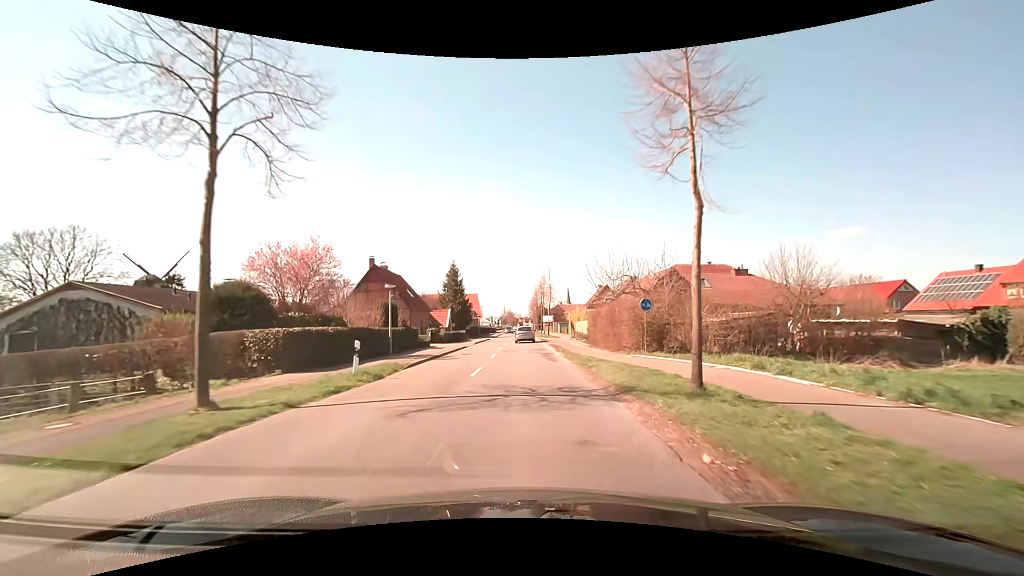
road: secondary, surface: asphalt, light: Day
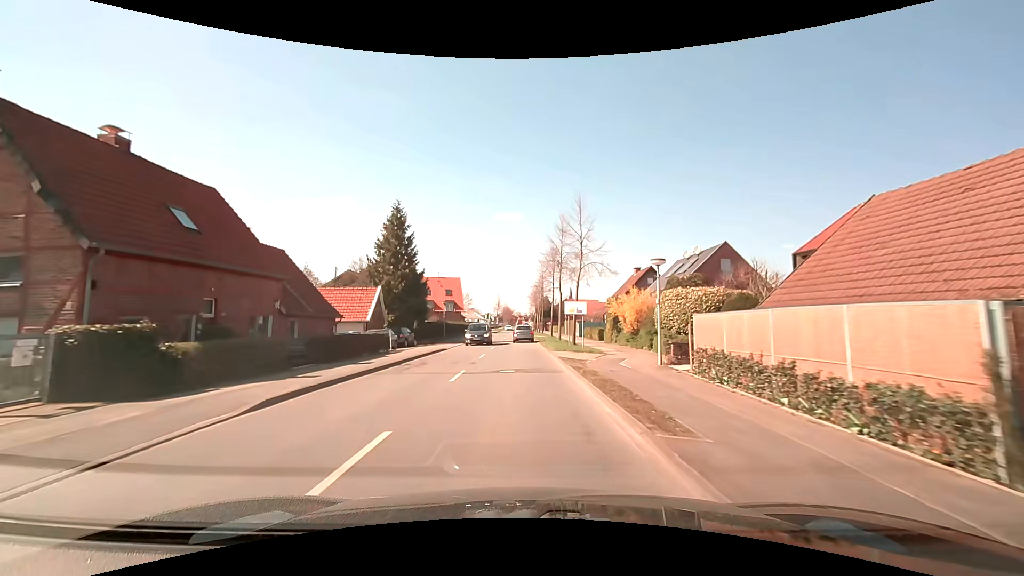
(0.0, +37.6) m; 0°
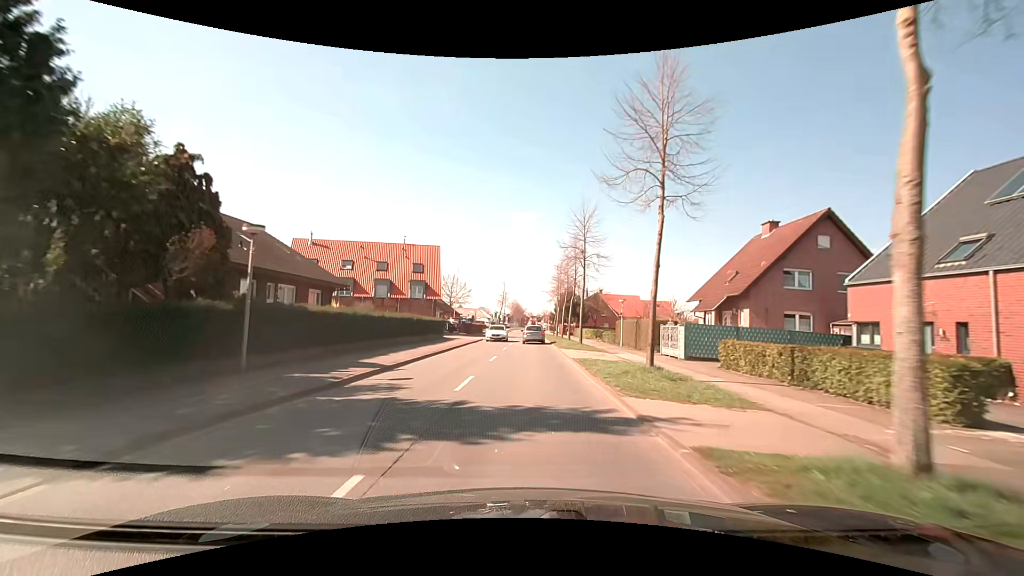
(-0.4, +38.1) m; -1°
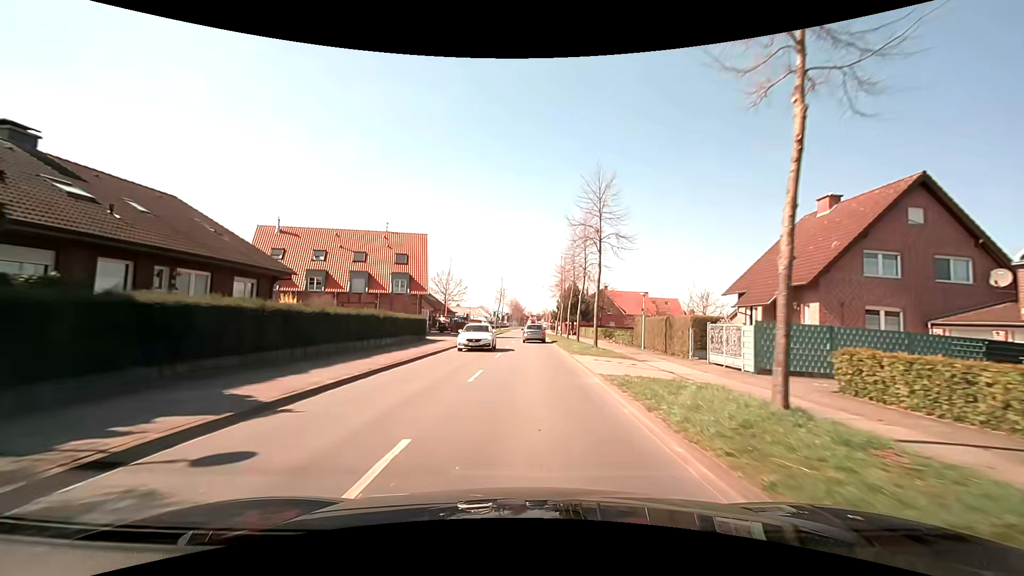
(0.0, +7.7) m; 0°
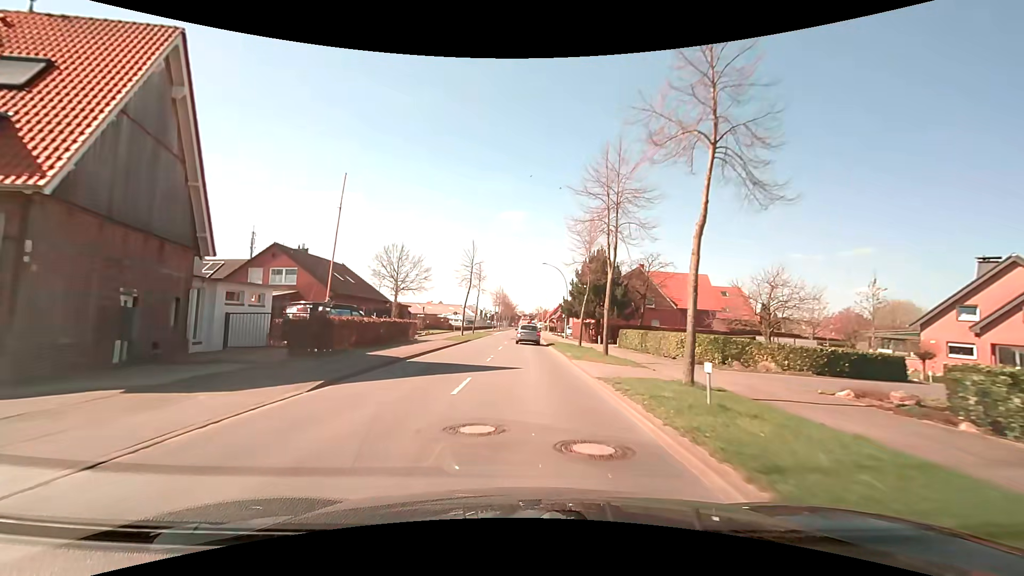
(+0.5, +38.5) m; +1°
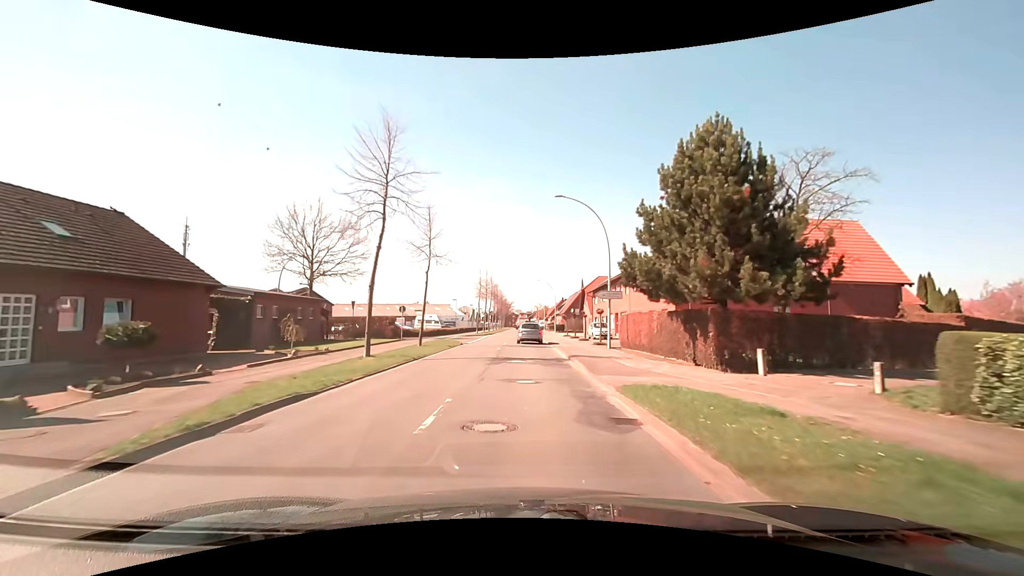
(-0.1, +30.6) m; 0°
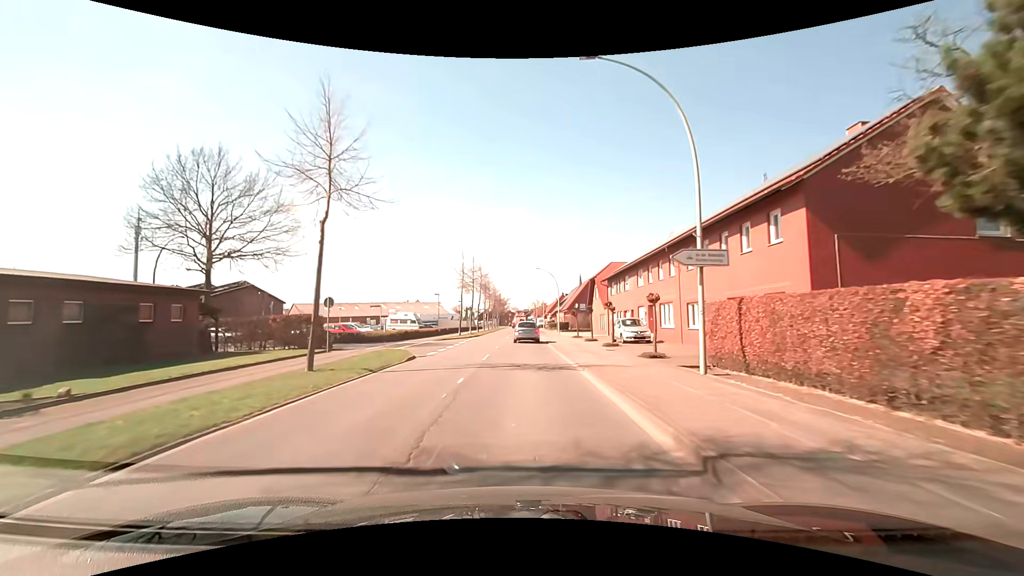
(0.0, +15.2) m; 0°
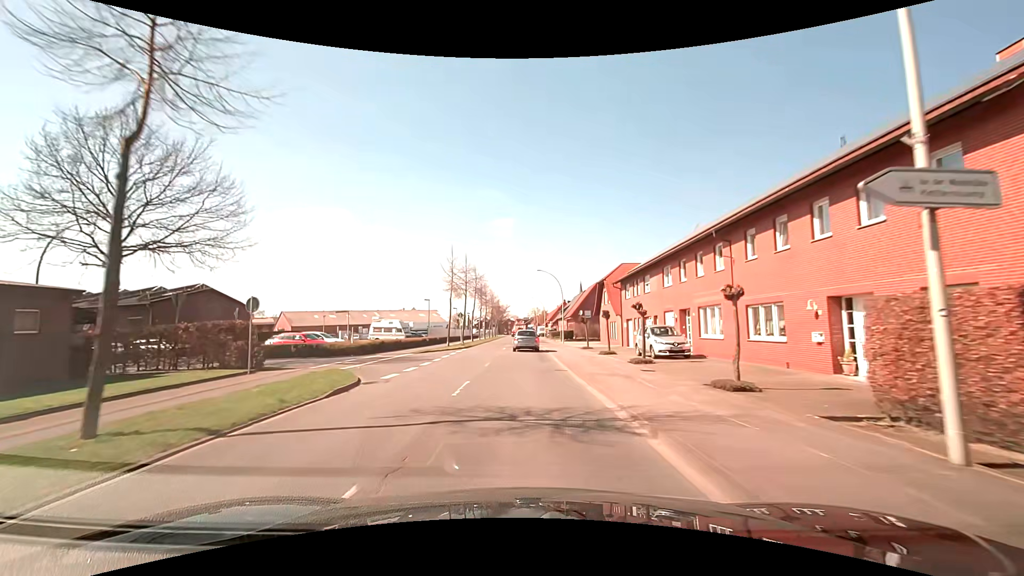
(0.0, +7.5) m; 0°
(0, +10) (0, +20) (0, +30) (0, +40) (0, +50) (0, +60) (-1, +70) (-1, +80) (-1, +90) (-1, +100) m
